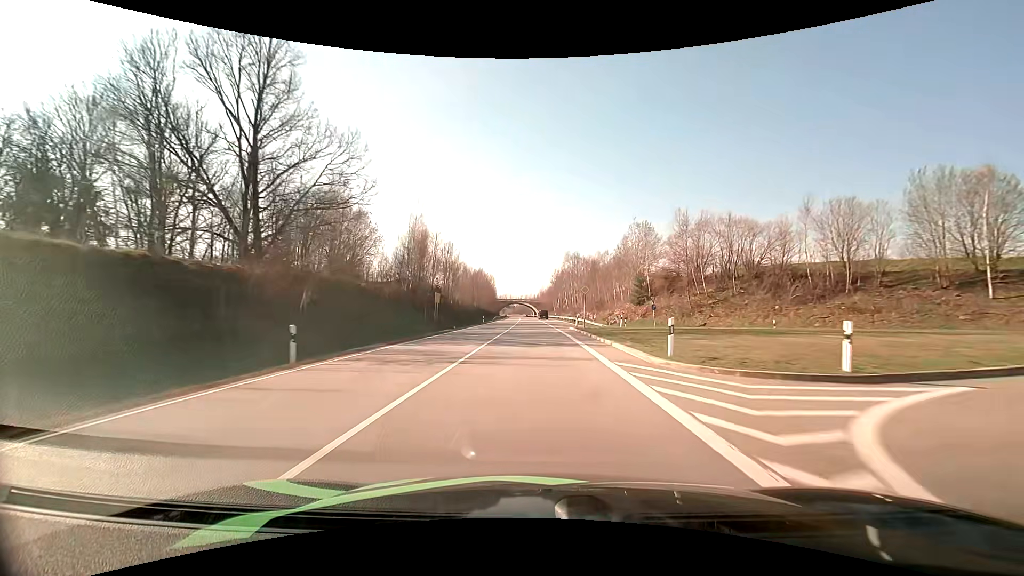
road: primary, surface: asphalt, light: Day
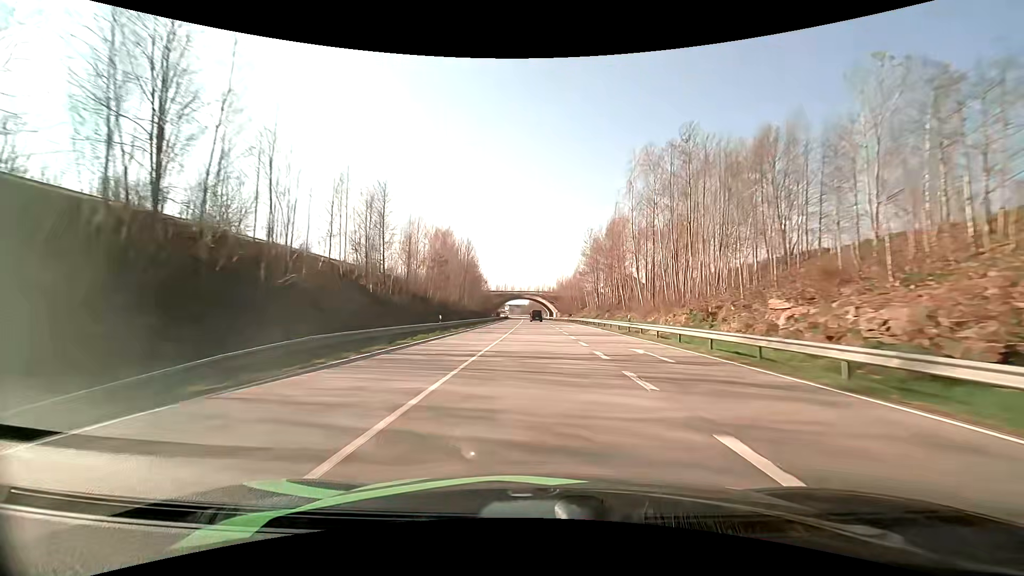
(-1.2, +82.0) m; -2°
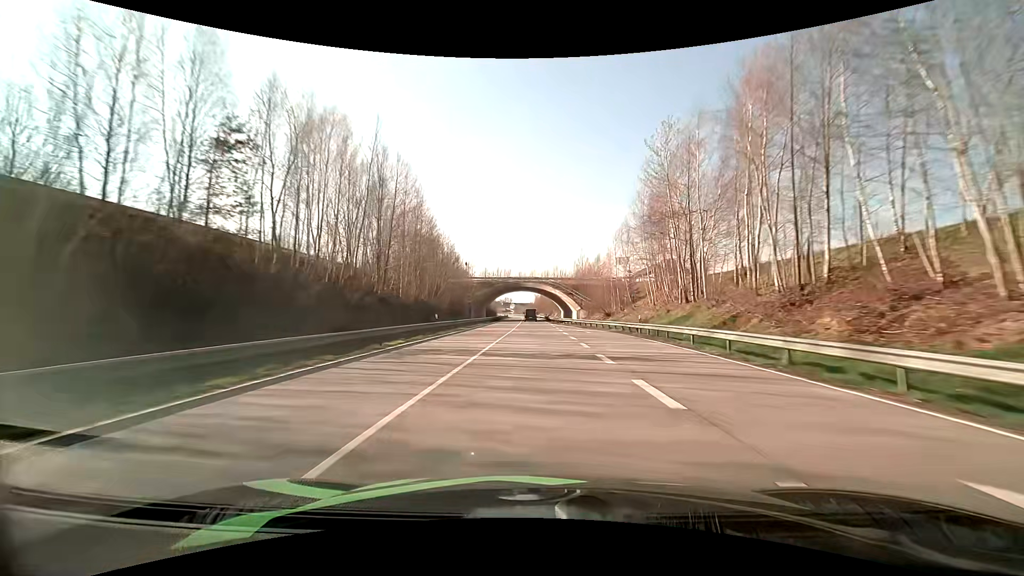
(-0.1, +49.7) m; -1°
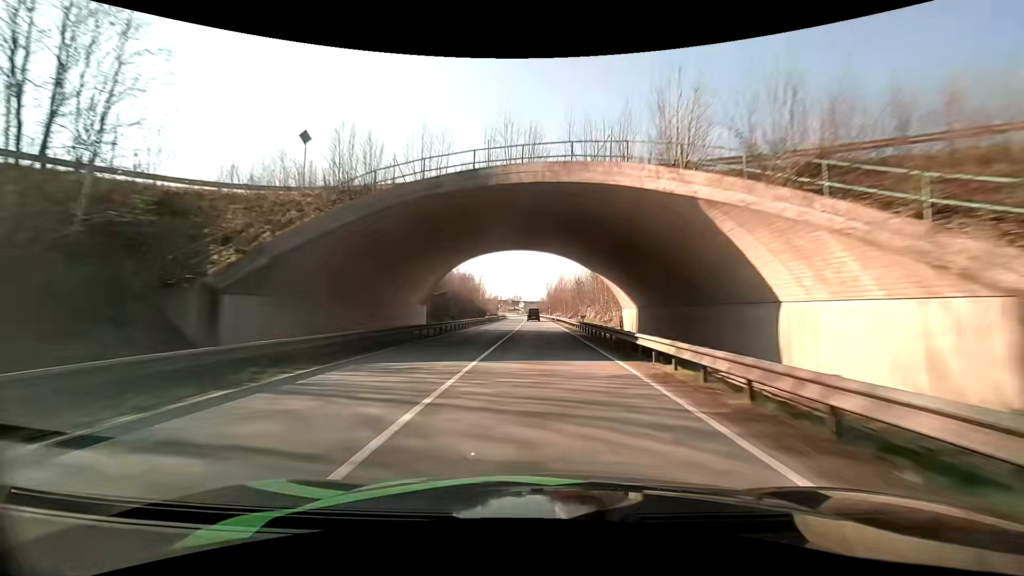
(-0.7, +65.7) m; -1°
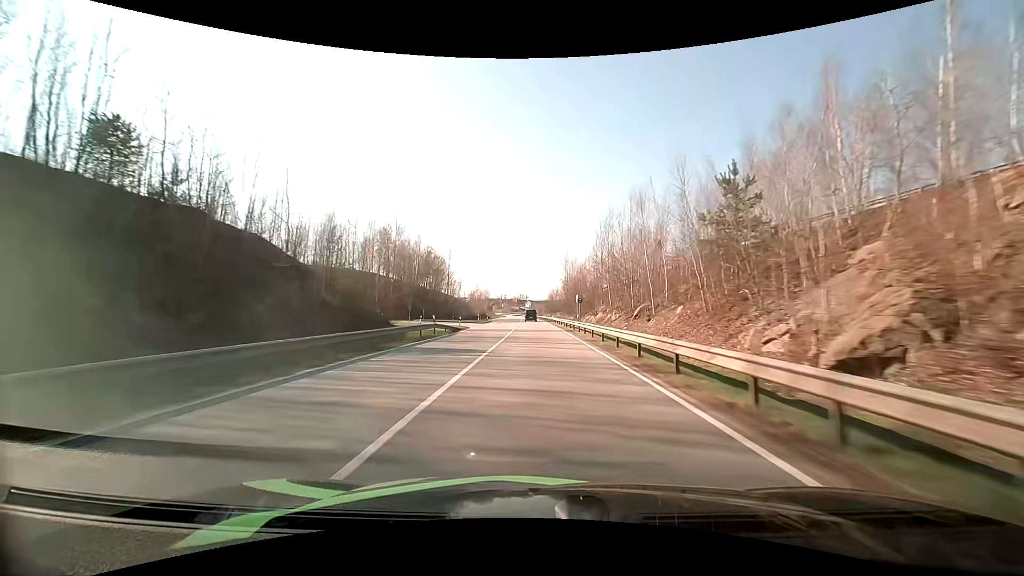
(-0.5, +80.3) m; -1°
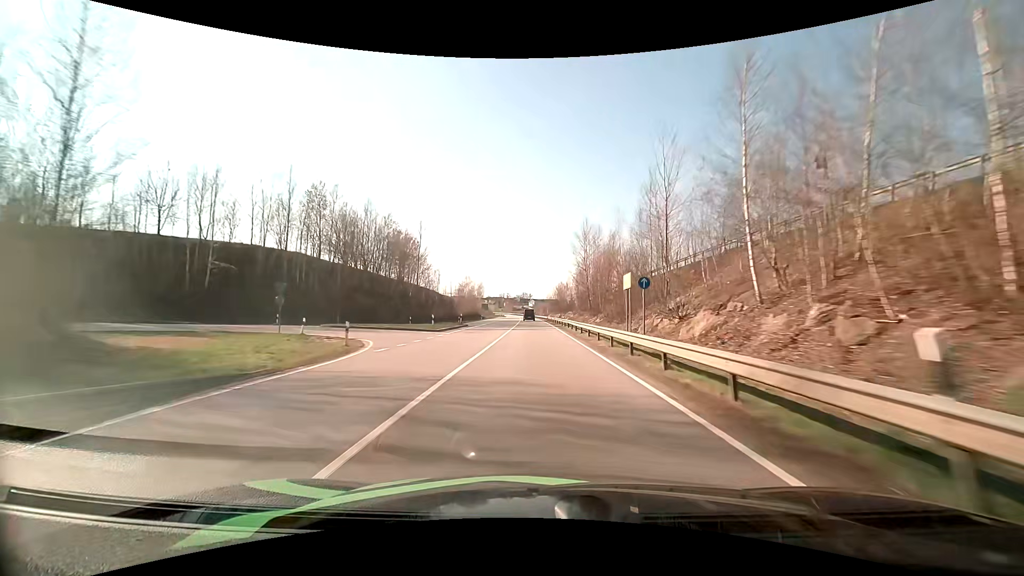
(-0.1, +31.9) m; 0°
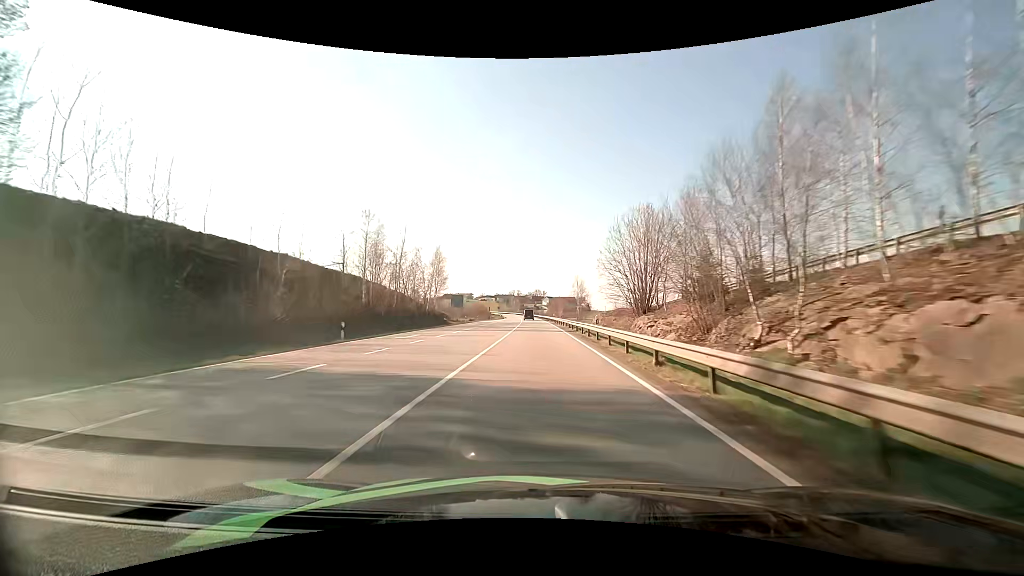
(-1.0, +79.5) m; -1°
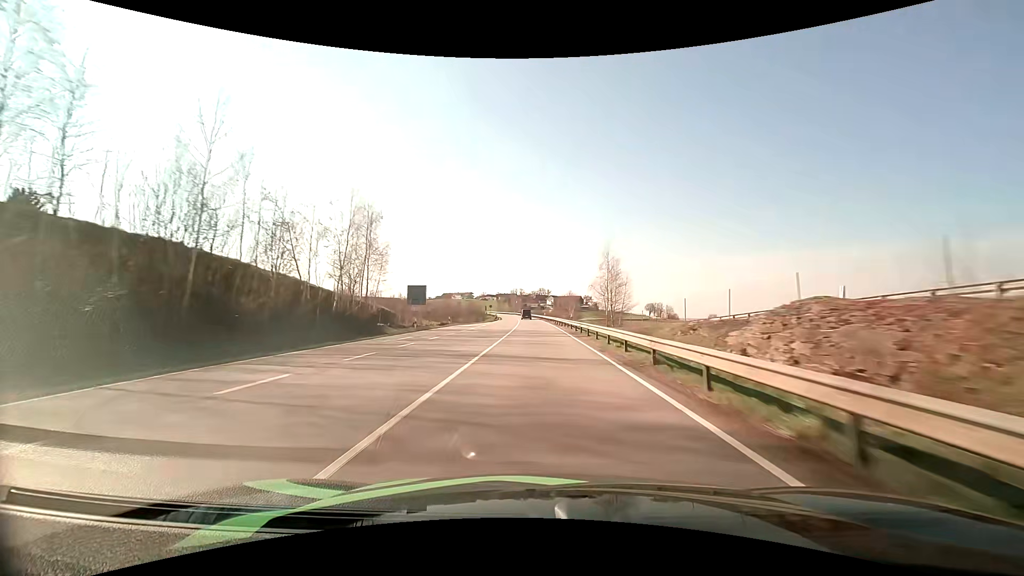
(-0.2, +31.9) m; 0°
(0, +10) (0, +20) (0, +30) (0, +40) (0, +50) (-1, +60) (-1, +70) (-1, +80) (-2, +90) (-2, +100) m
